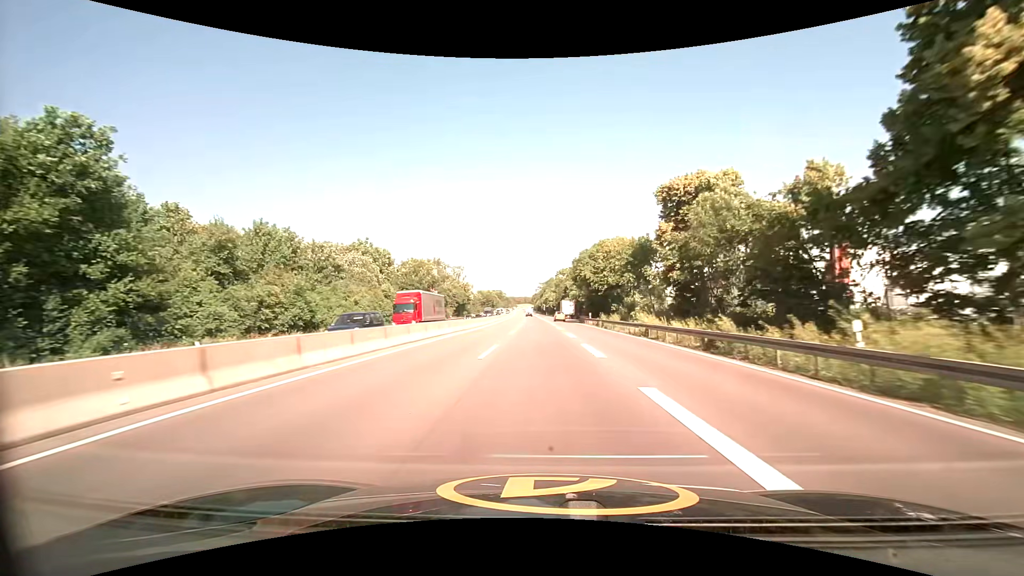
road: trunk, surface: asphalt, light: Day
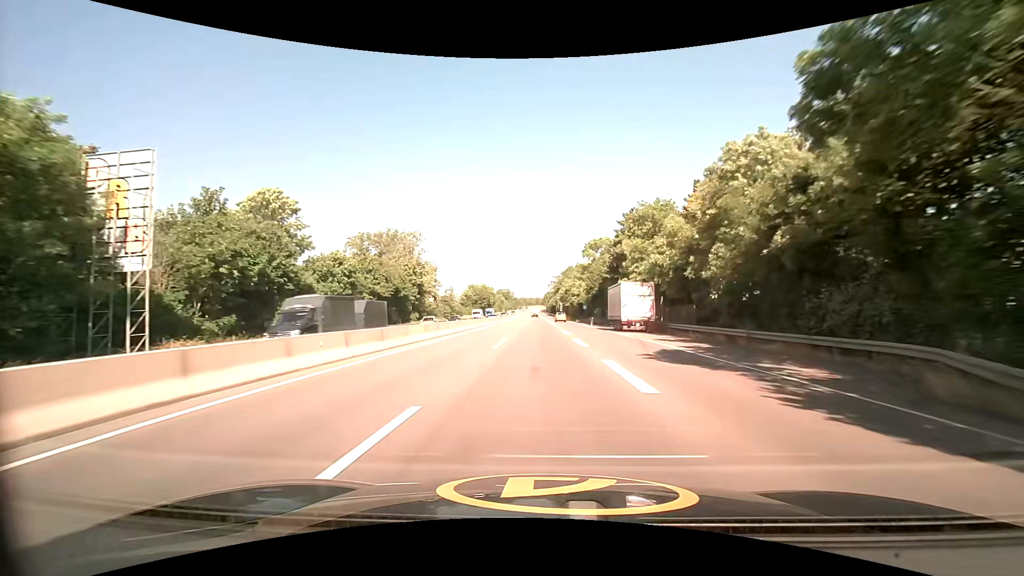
(-1.0, +67.6) m; -2°
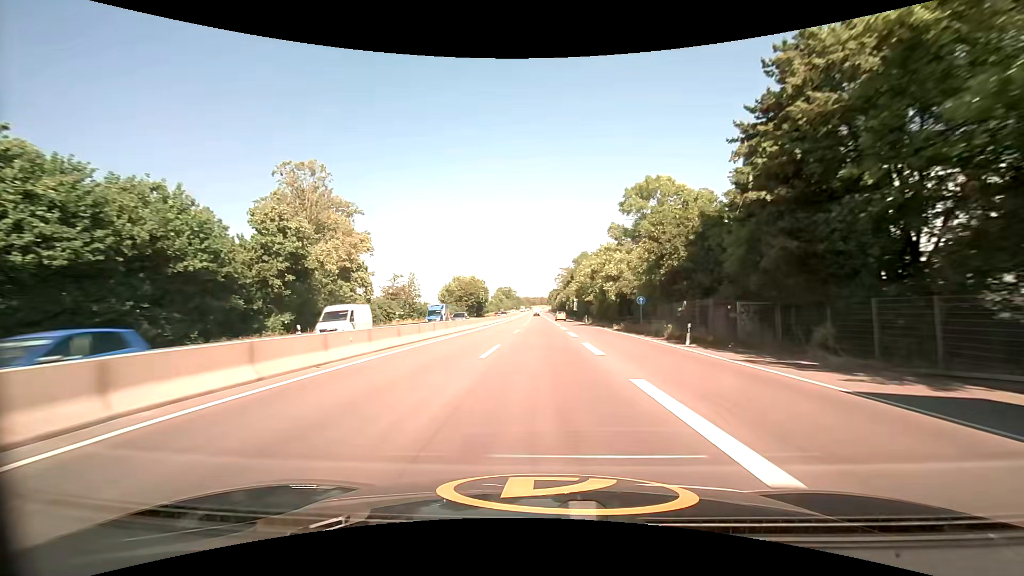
(-0.1, +40.4) m; 0°
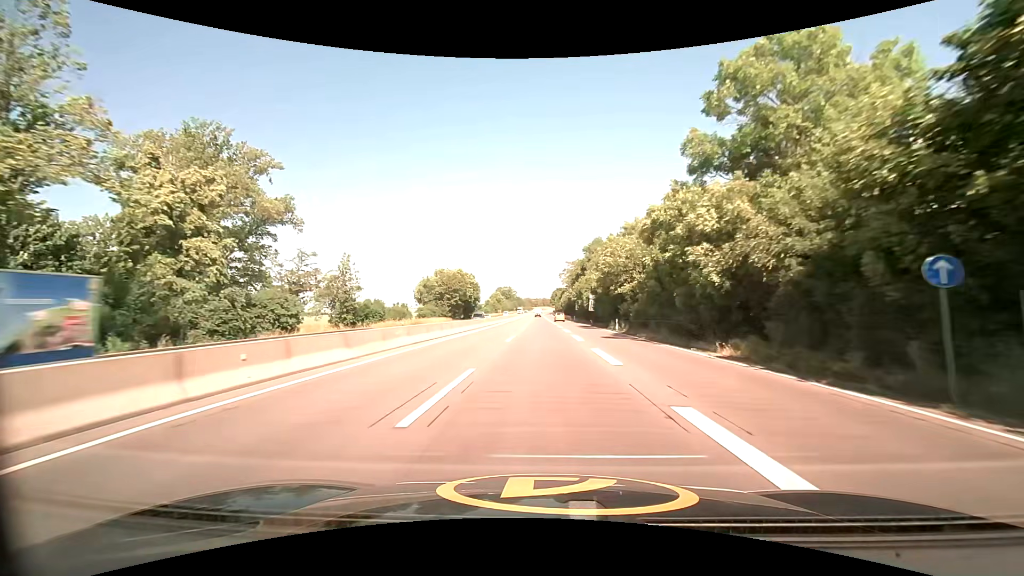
(-0.1, +26.9) m; -1°
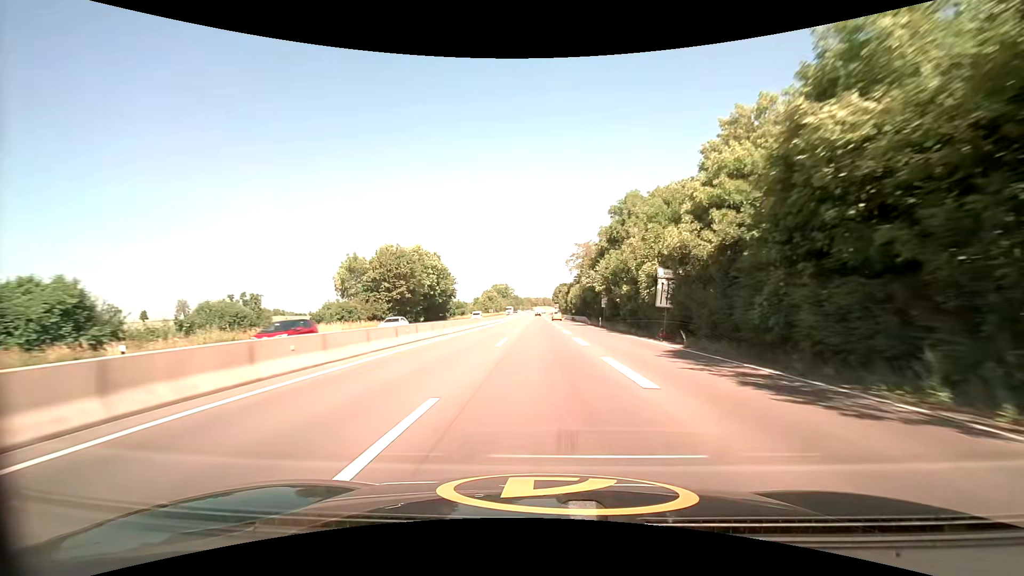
(+0.3, +40.1) m; 0°
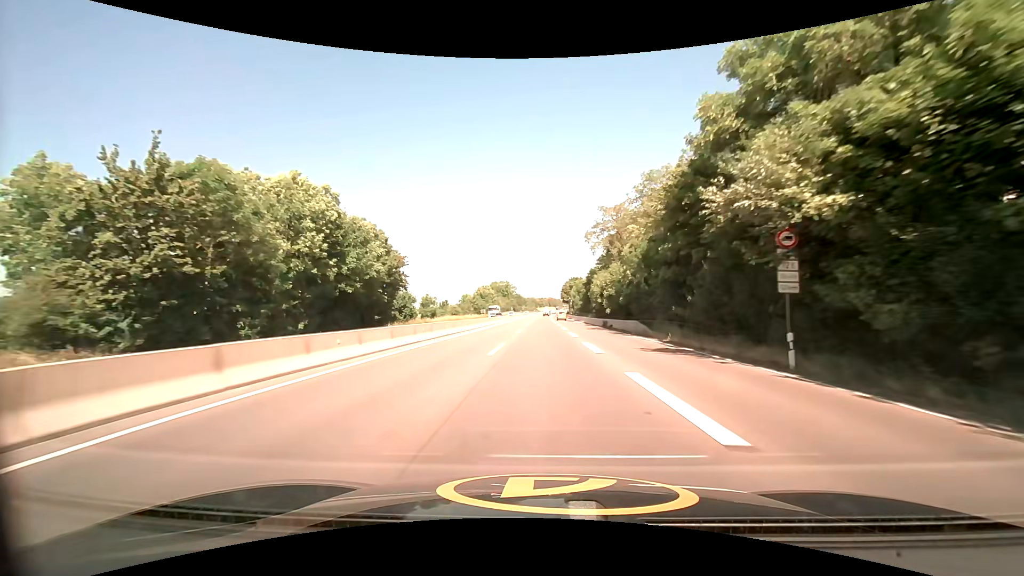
(-0.3, +39.9) m; 0°
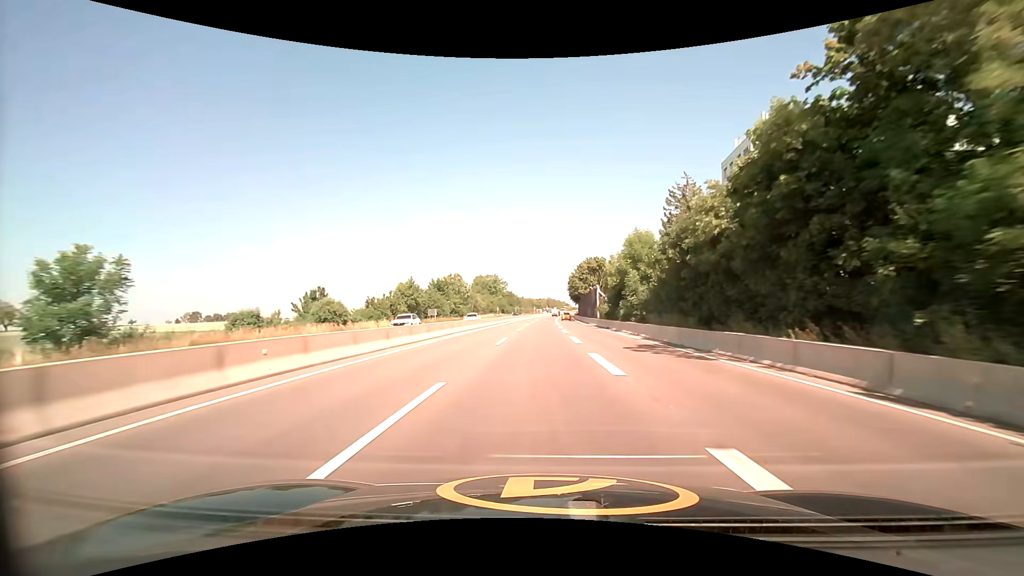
(0.0, +66.4) m; 0°
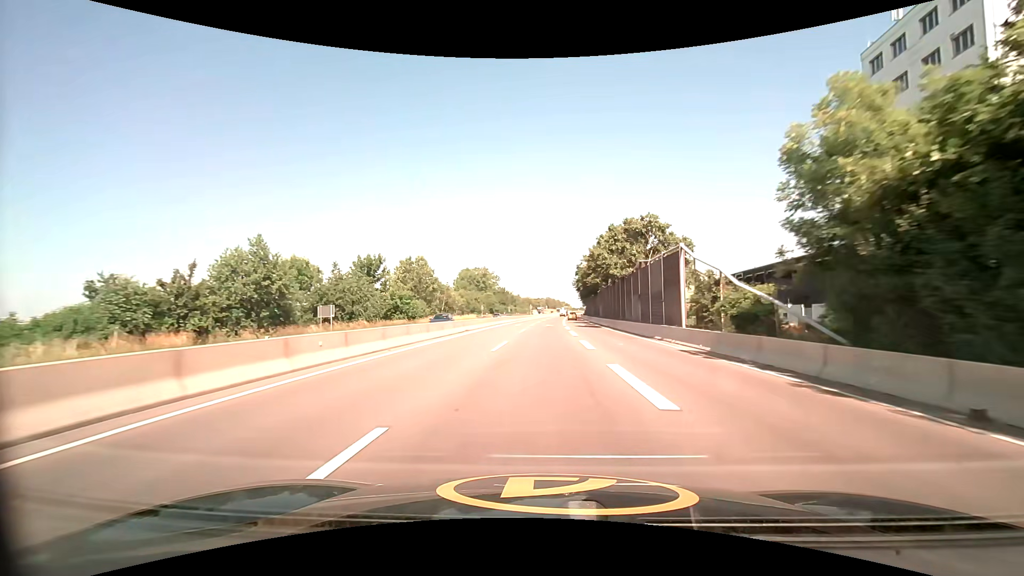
(+0.2, +39.9) m; 0°
(0, +10) (0, +20) (0, +30) (0, +40) (+1, +50) (+1, +60) (+1, +70) (+2, +80) (+2, +90) (+2, +100) m
